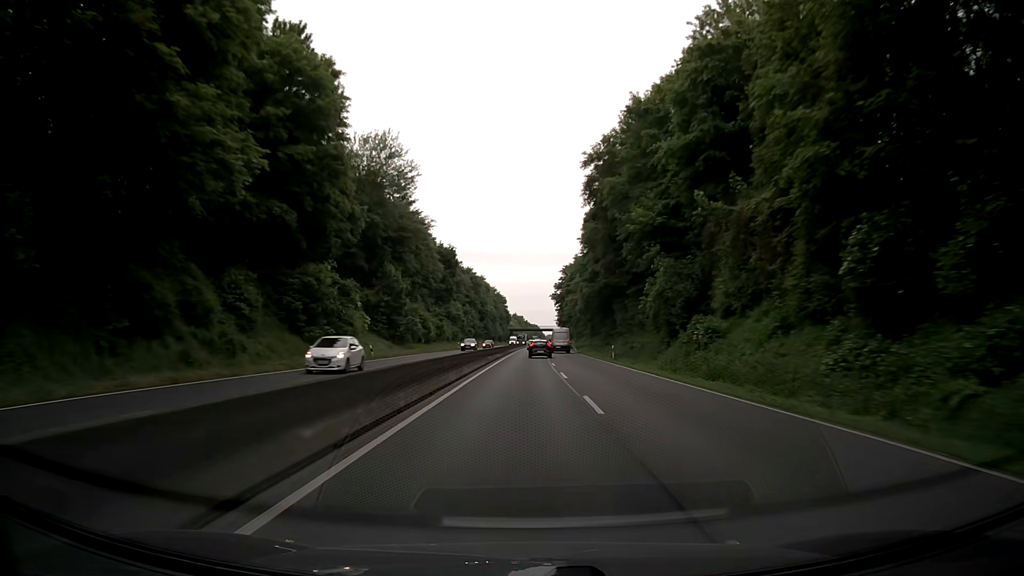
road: trunk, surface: asphalt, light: Day
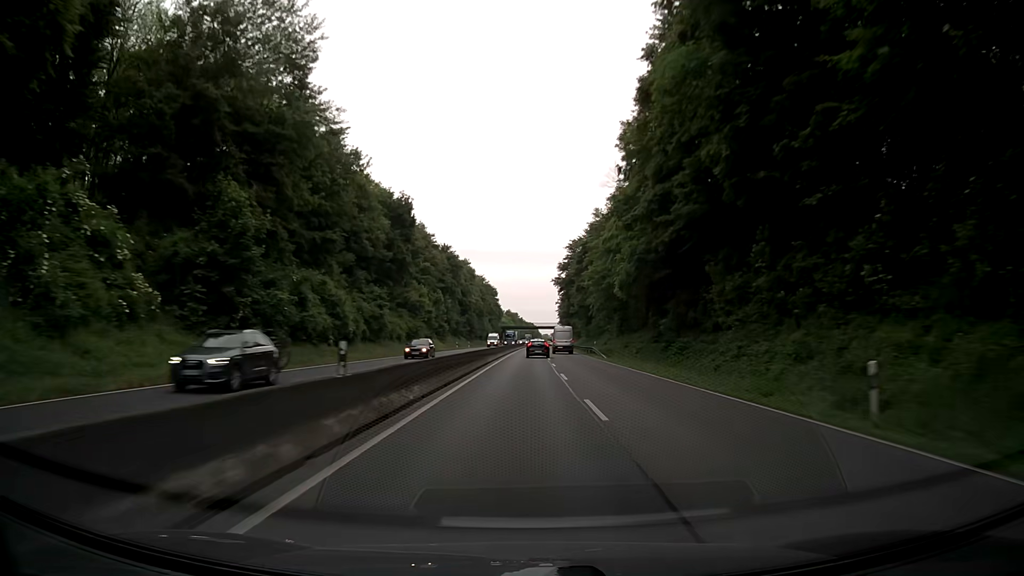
(+0.1, +37.1) m; +1°
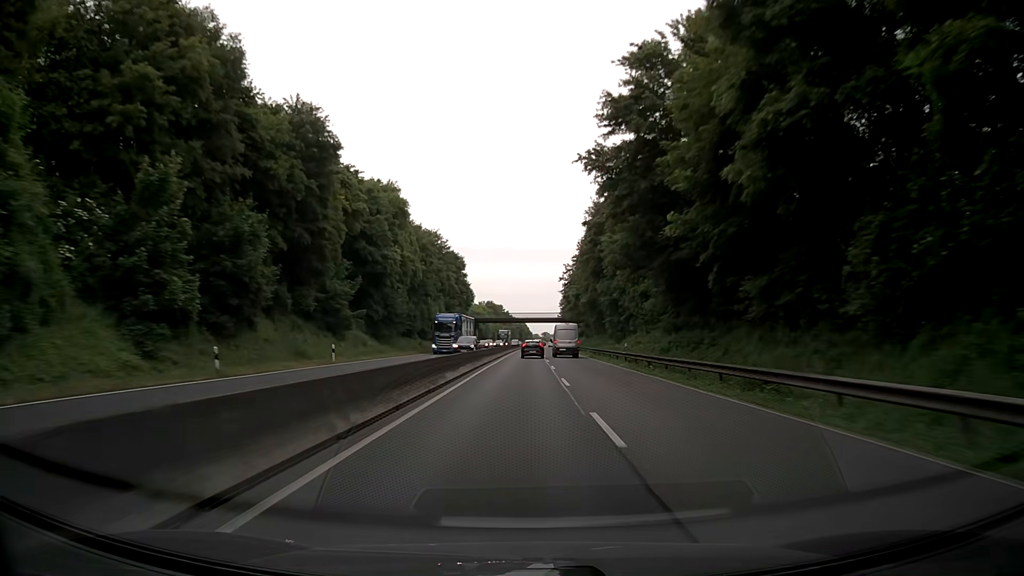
(+0.6, +75.0) m; +1°
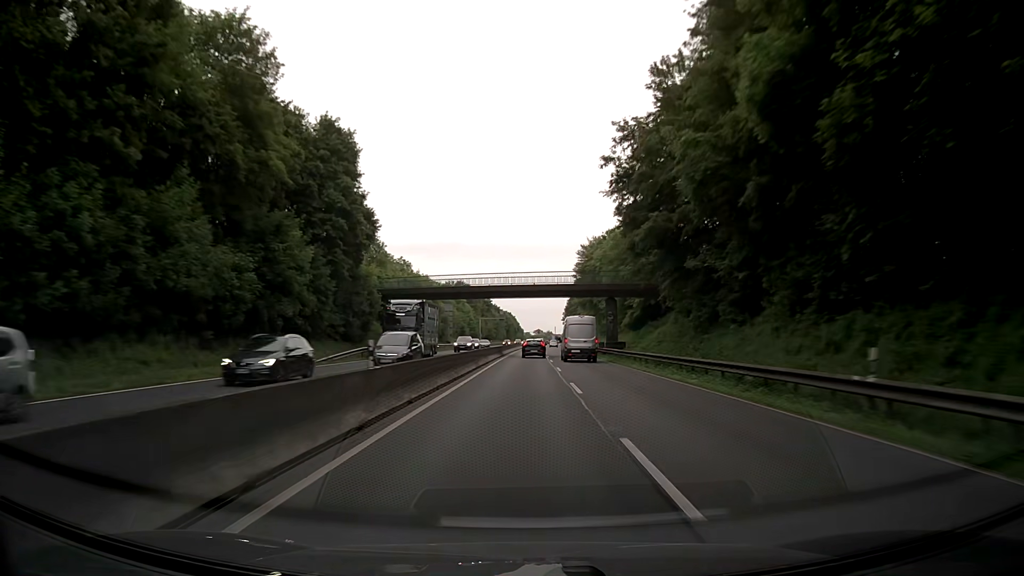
(+0.5, +75.5) m; +1°
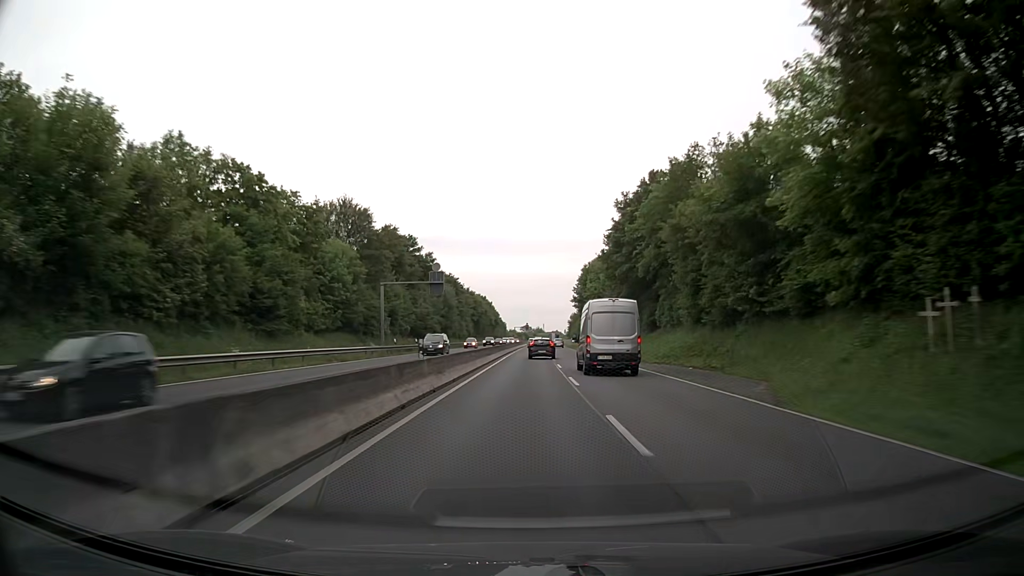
(+0.8, +93.3) m; +1°
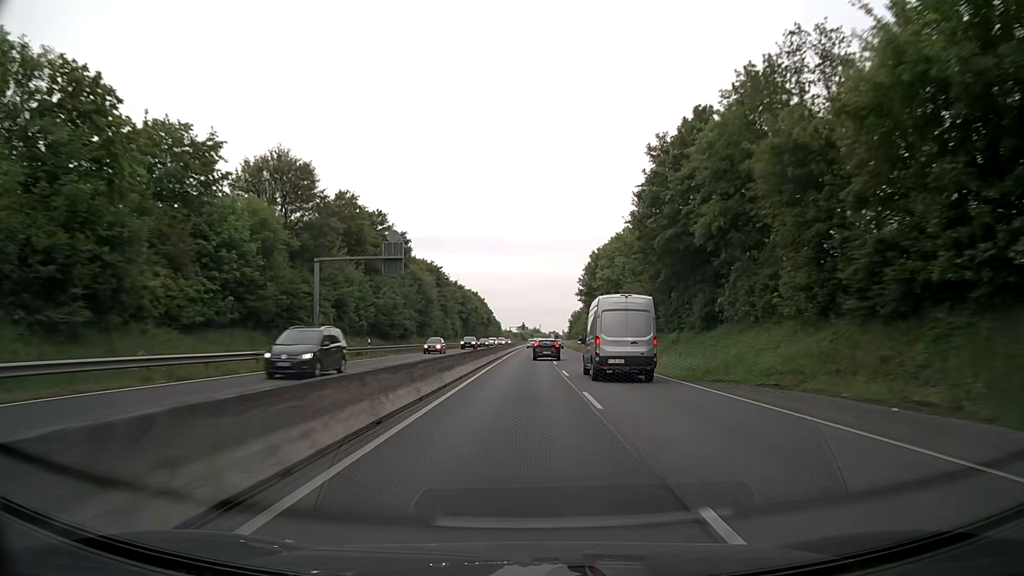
(0.0, +18.3) m; 0°
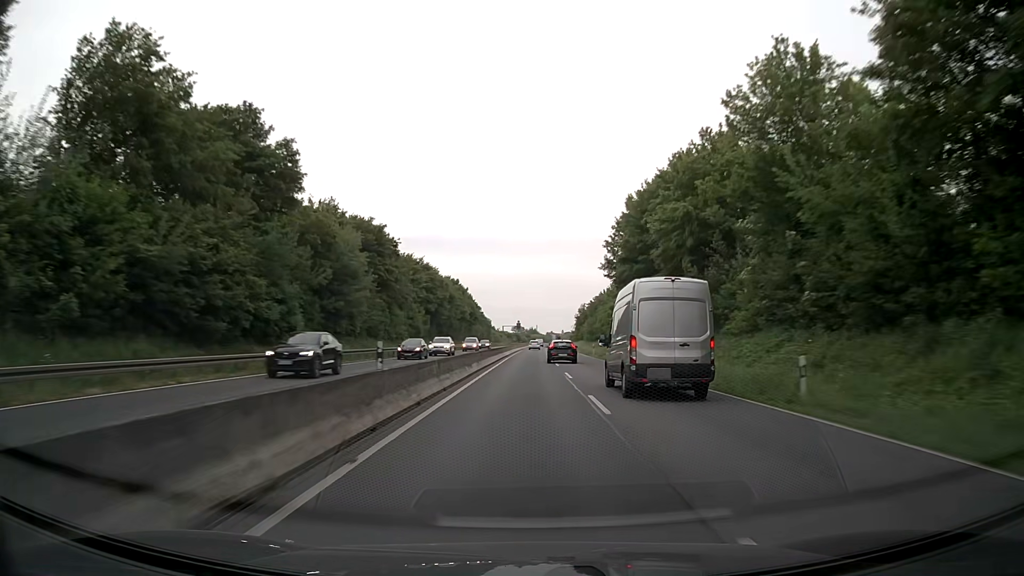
(0.0, +36.9) m; 0°
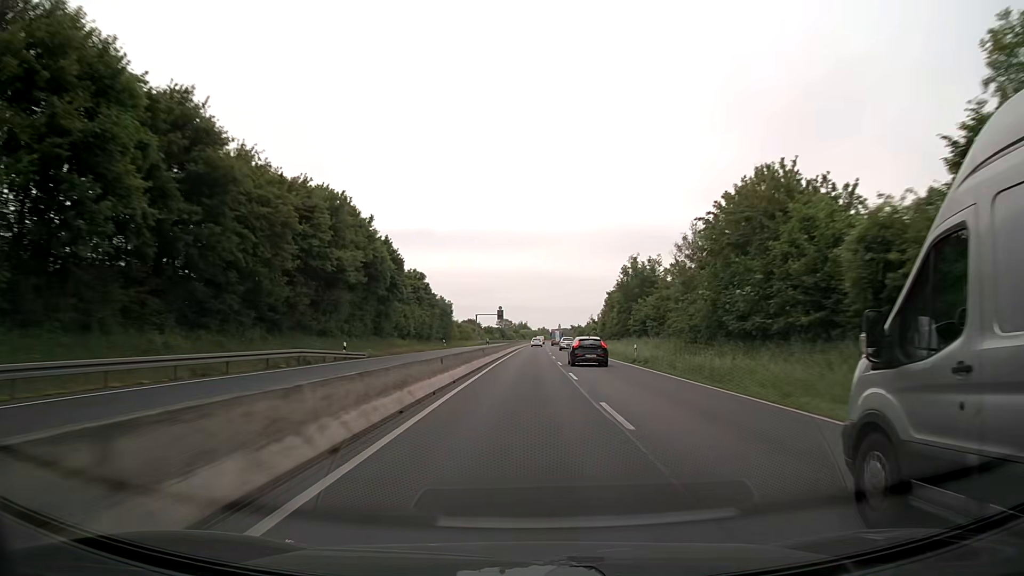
(+0.5, +74.5) m; +1°
(0, +10) (0, +20) (0, +30) (0, +40) (+1, +50) (+1, +60) (+1, +70) (+1, +80) (+1, +90) (+2, +100) m
